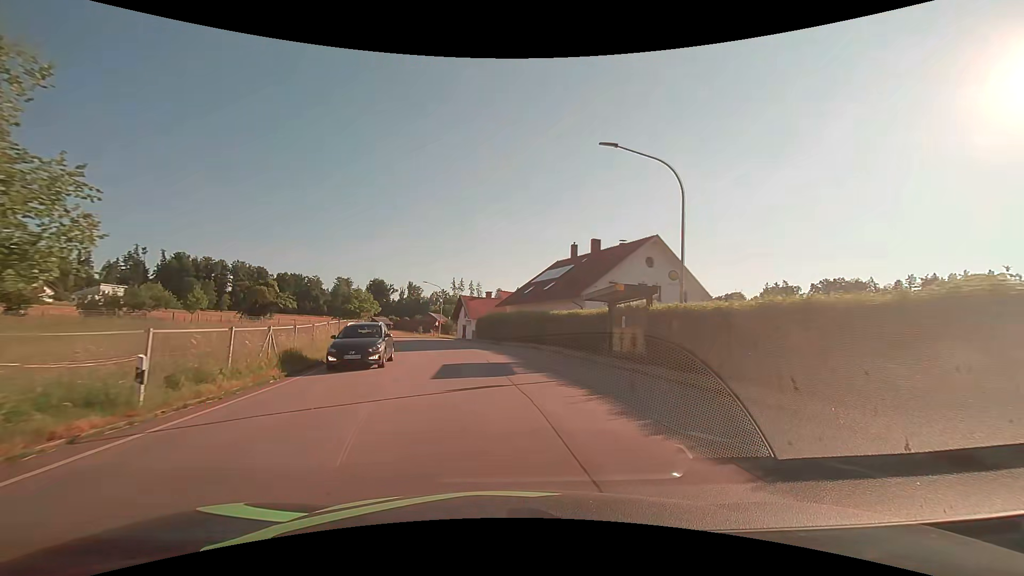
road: tertiary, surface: asphalt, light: Day
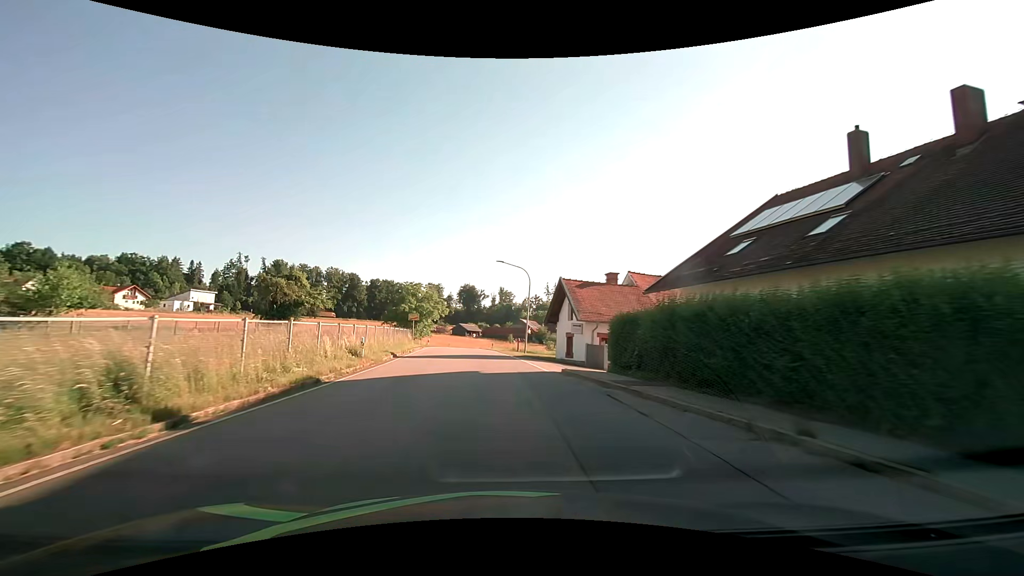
(-2.9, +28.2) m; -11°
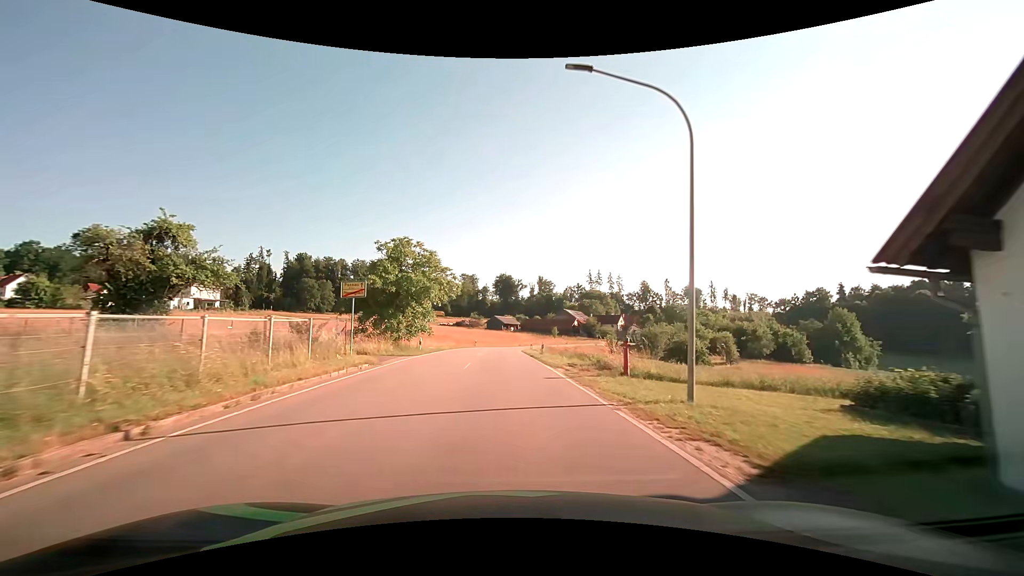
(-1.5, +29.8) m; -4°
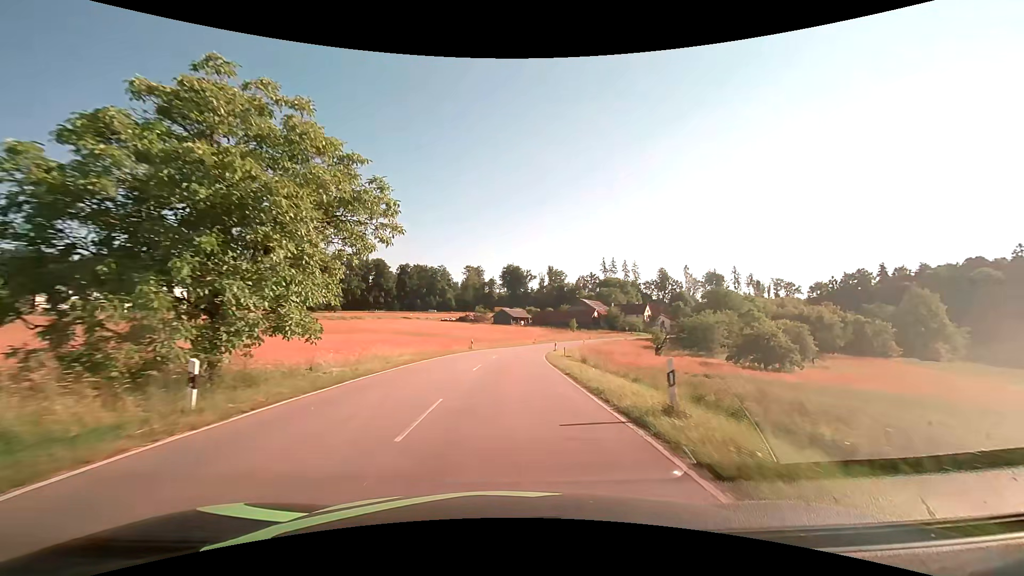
(-0.3, +24.1) m; -1°
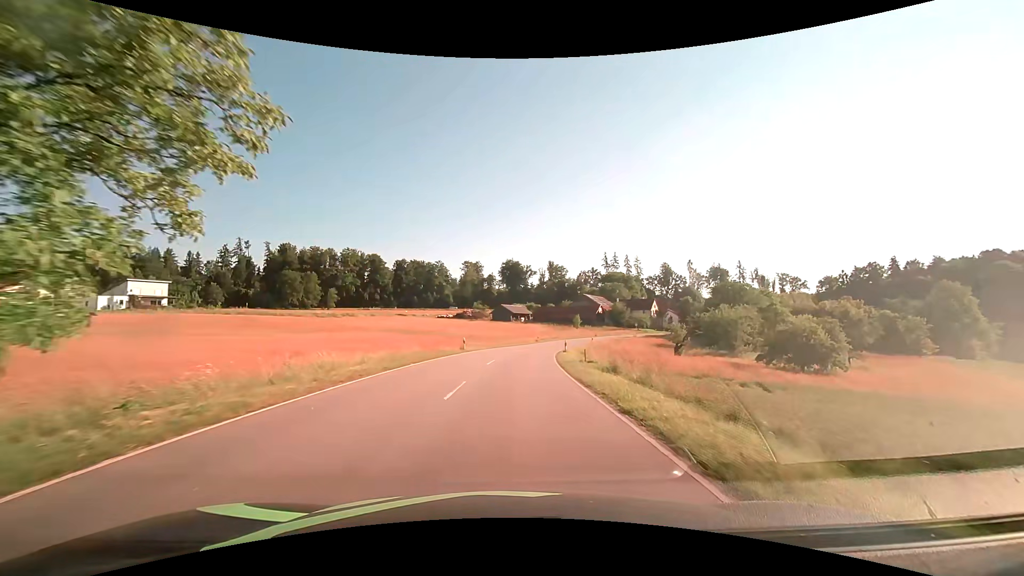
(0.0, +8.4) m; 0°
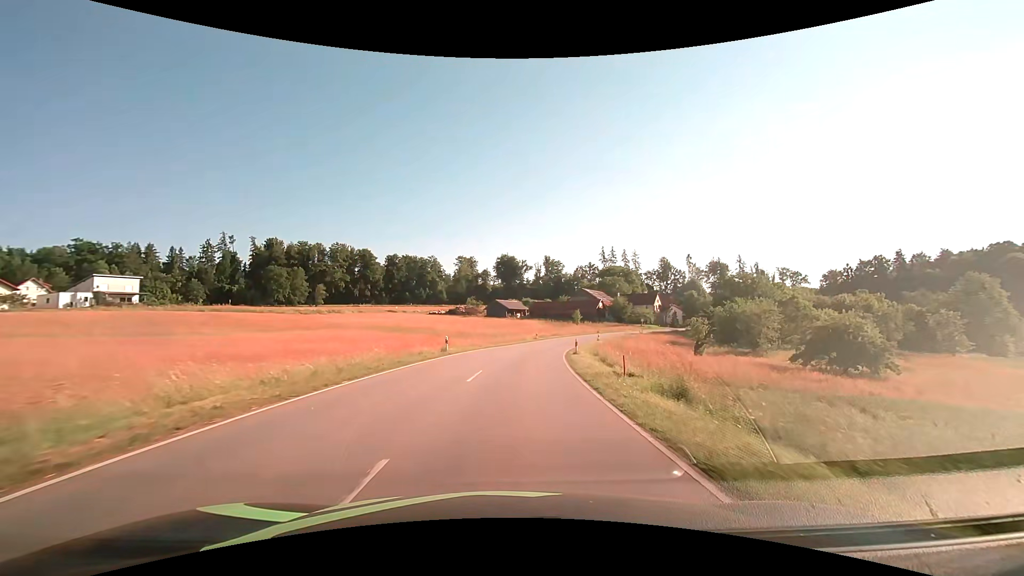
(0.0, +8.5) m; 0°
